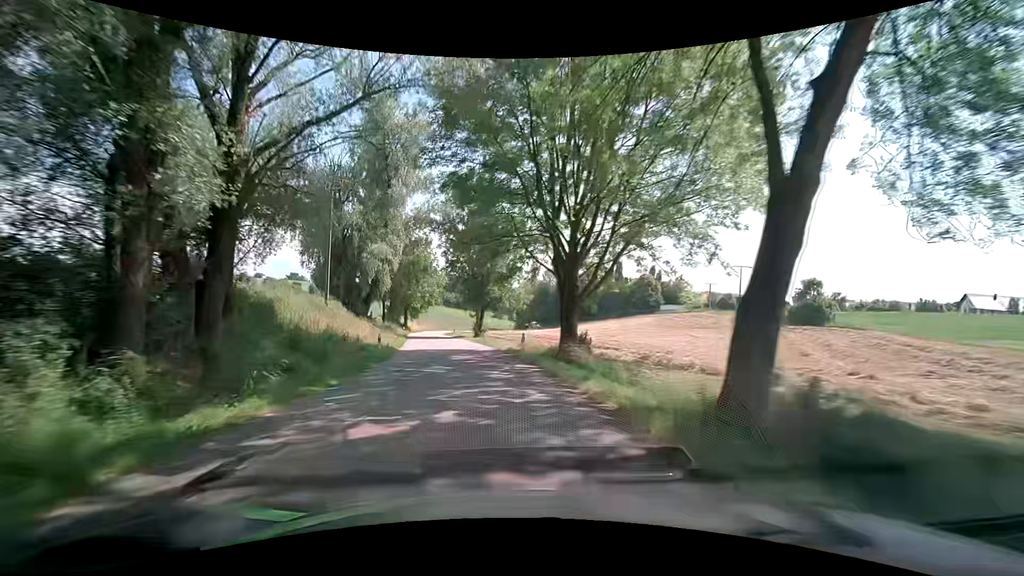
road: tertiary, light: Day
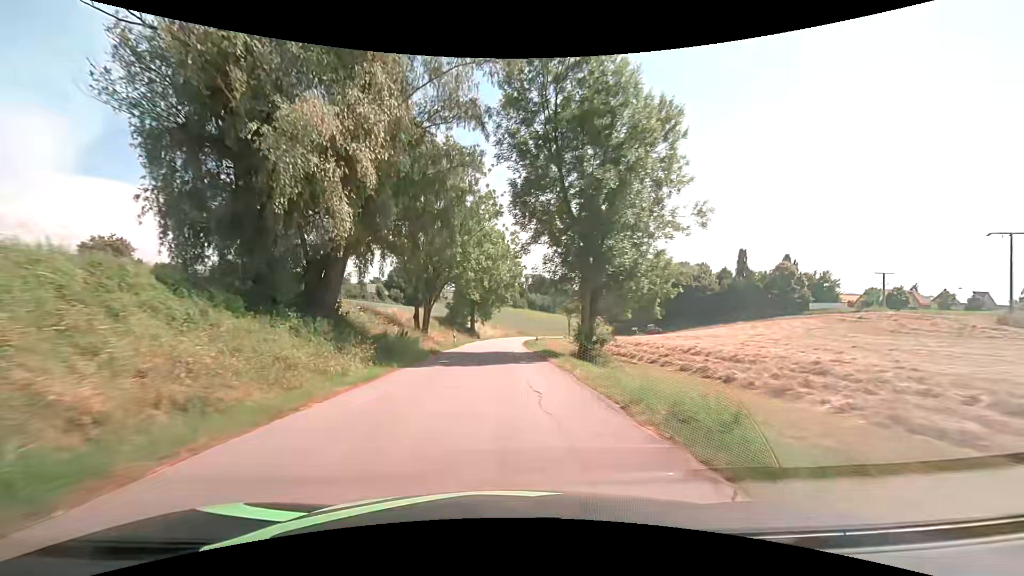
(-2.7, +30.1) m; -11°
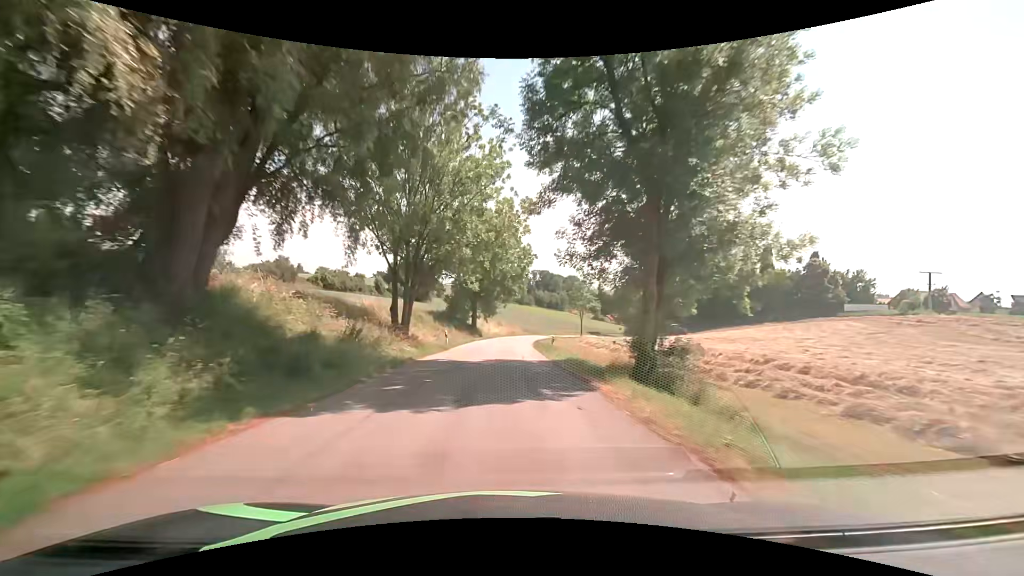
(0.0, +10.1) m; -1°
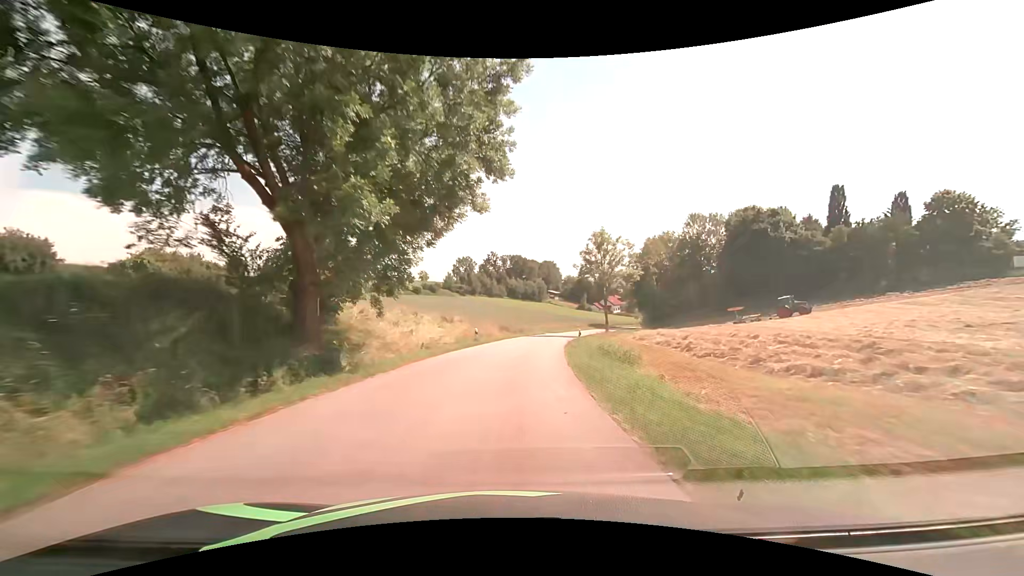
(+1.1, +49.8) m; +3°
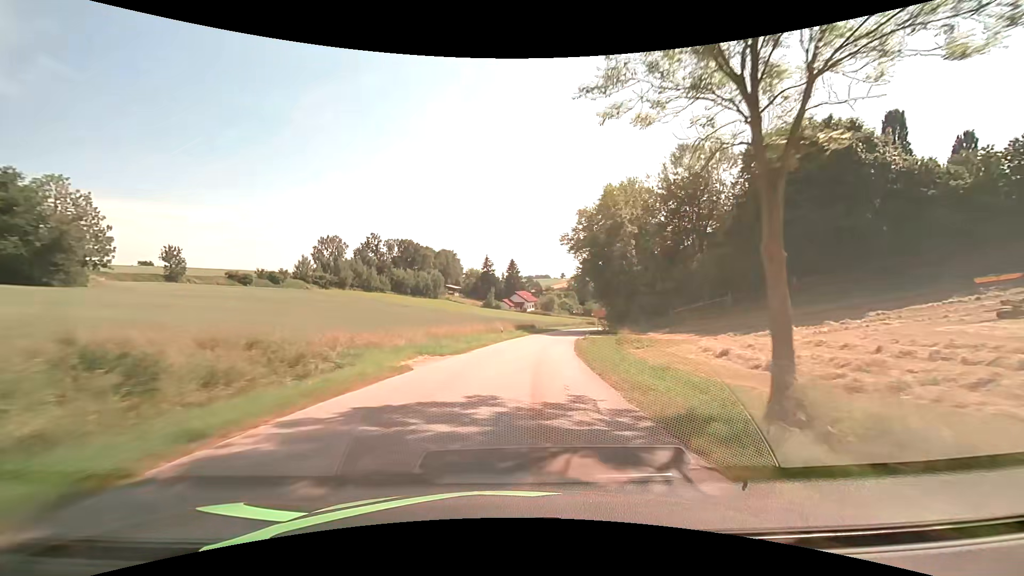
(+4.7, +48.4) m; +12°
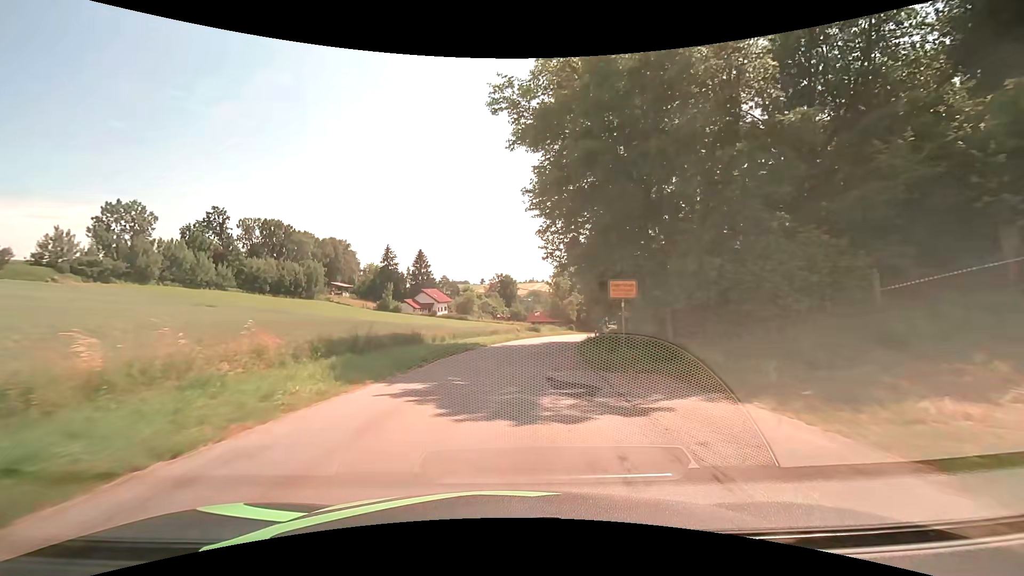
(+4.0, +43.0) m; +9°
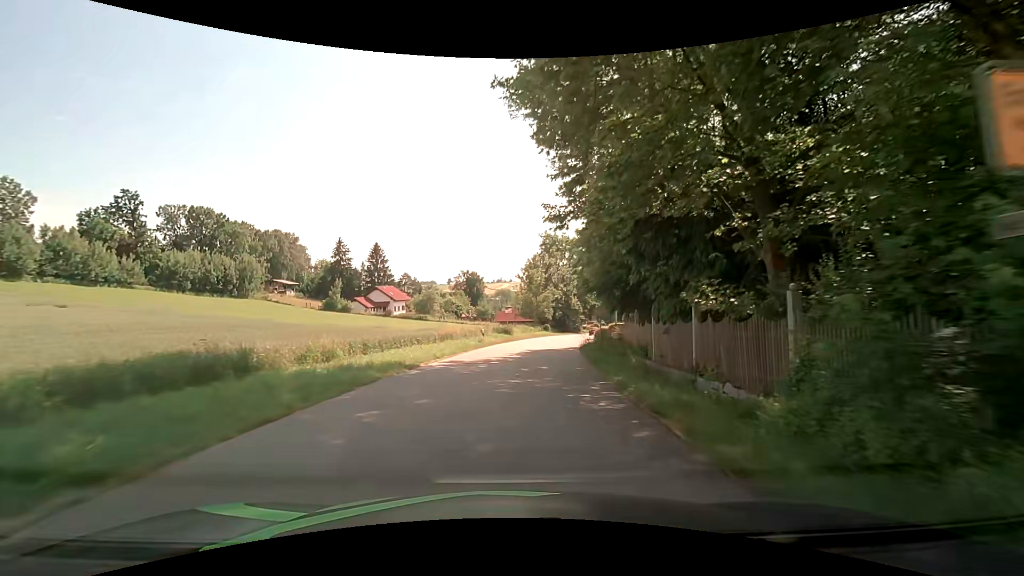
(+0.5, +14.5) m; +4°
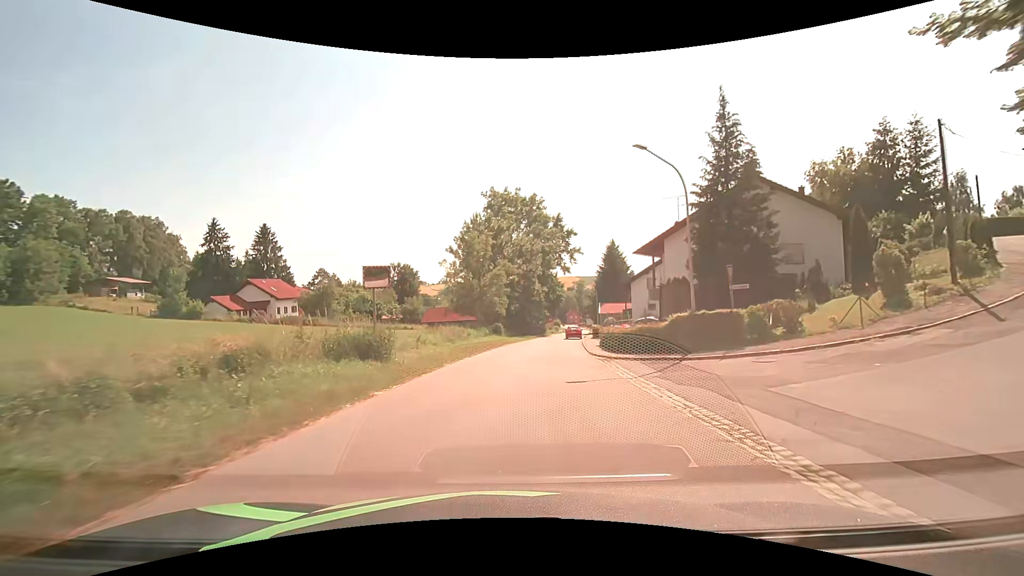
(+2.1, +34.4) m; +7°
(0, +10) (0, +20) (+1, +30) (+1, +40) (+3, +50) (+4, +60) (+6, +70) (+8, +79) (+9, +89) (+12, +99) m
